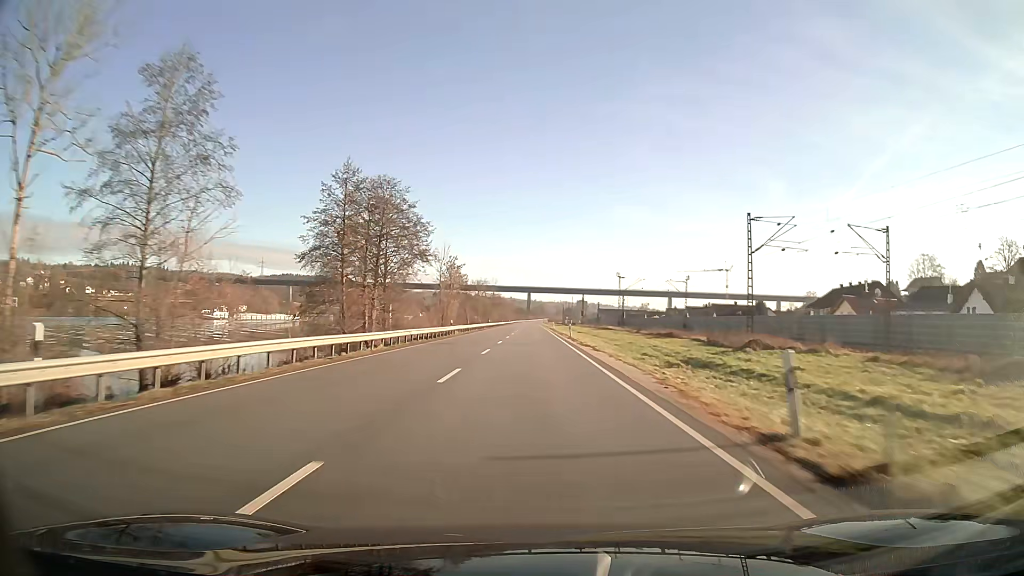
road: unclassified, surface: asphalt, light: Day
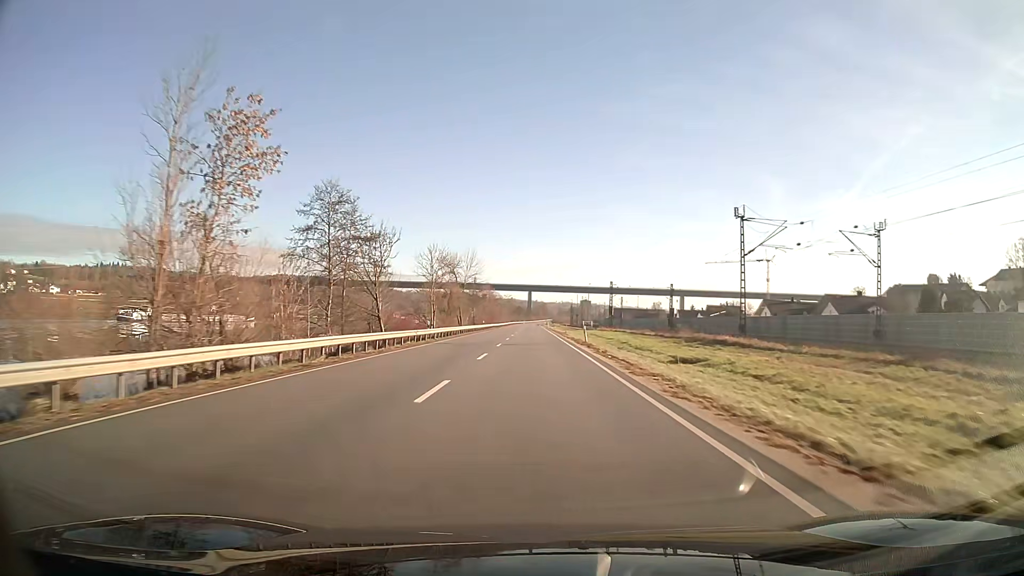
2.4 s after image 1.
(-0.1, +63.8) m; 0°
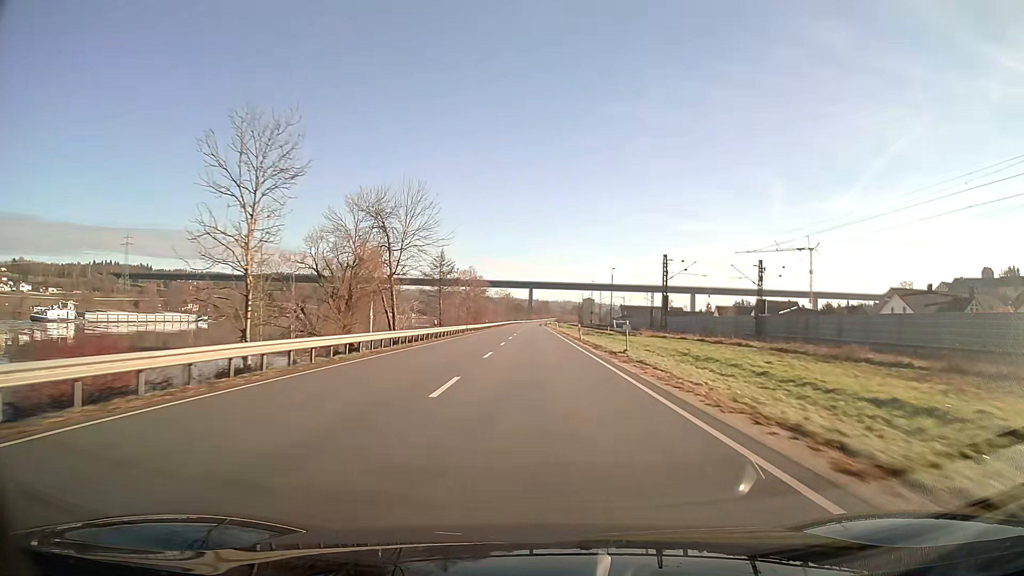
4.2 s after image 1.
(0.0, +47.9) m; 0°
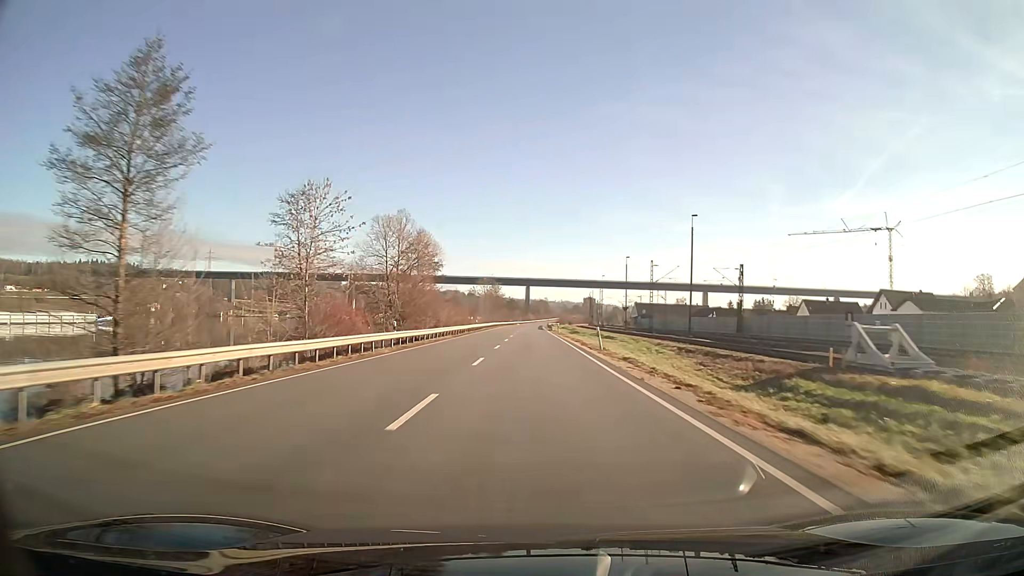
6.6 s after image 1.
(+0.1, +63.8) m; 0°
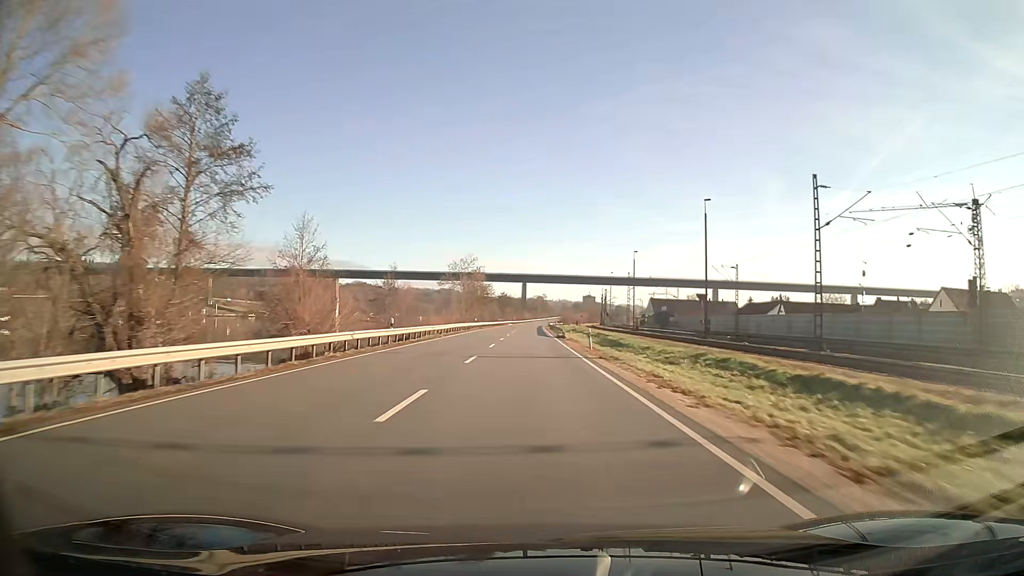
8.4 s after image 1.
(+0.1, +47.9) m; 0°
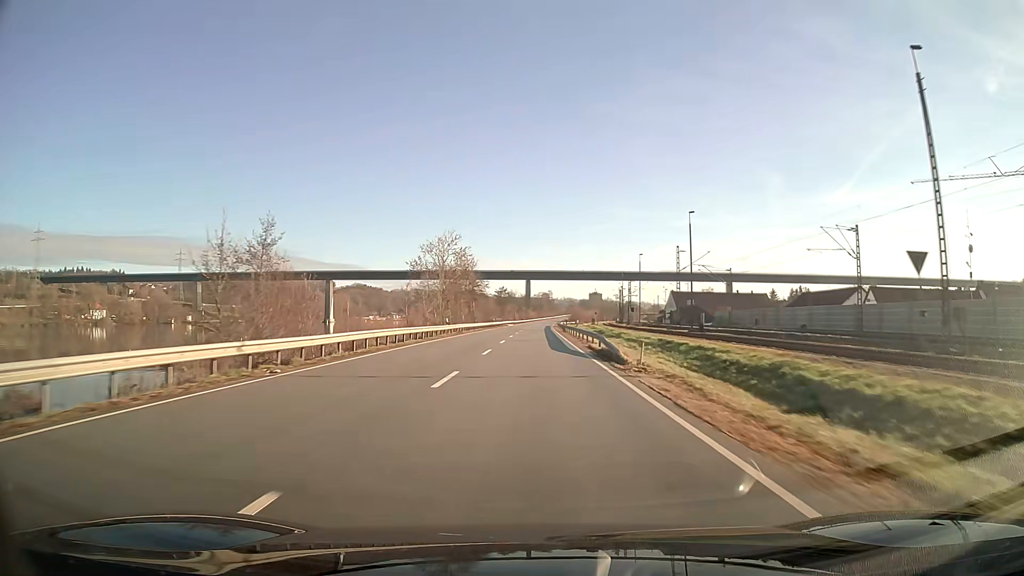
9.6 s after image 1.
(-0.1, +31.9) m; 0°
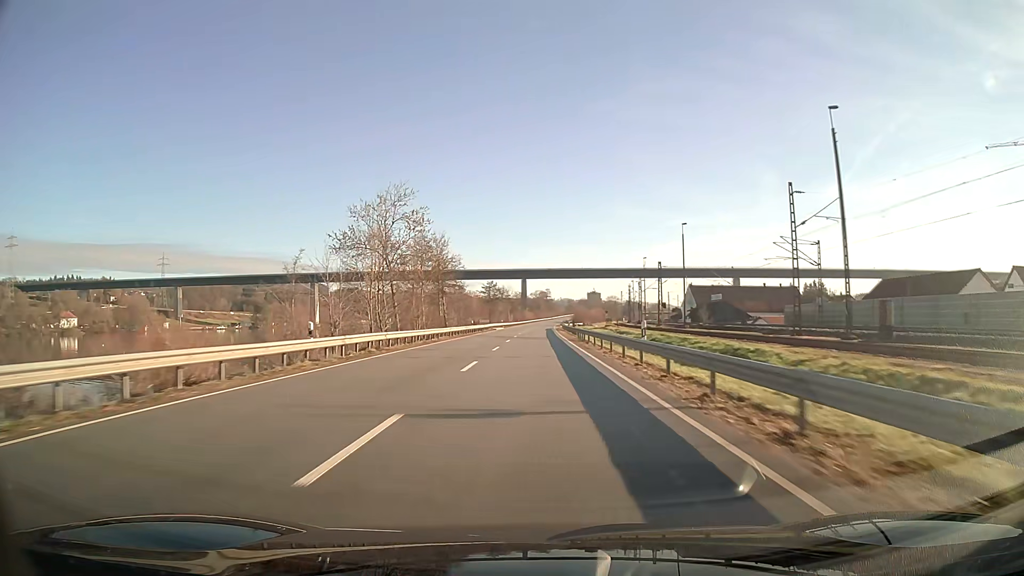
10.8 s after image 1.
(+0.1, +31.9) m; 0°
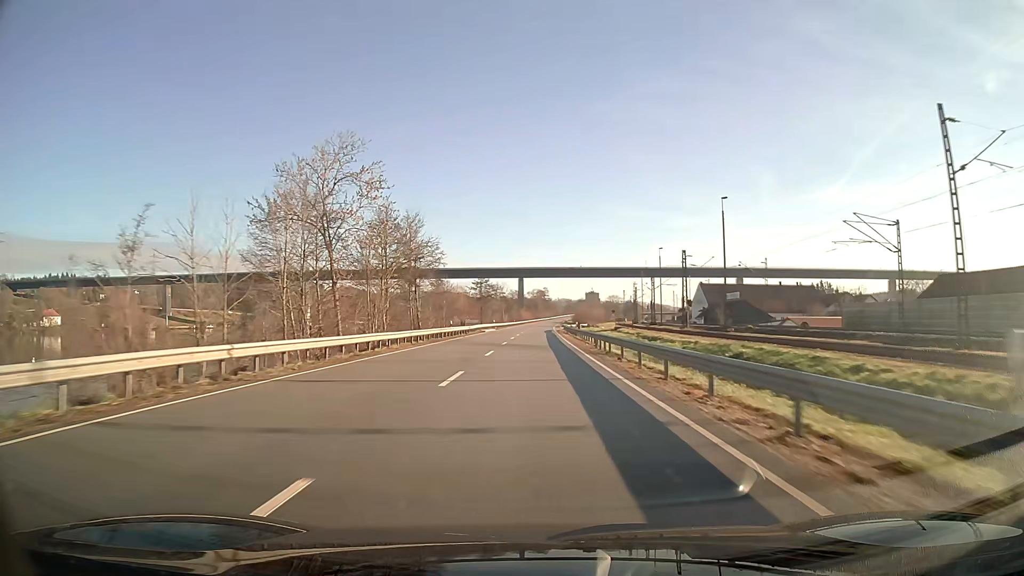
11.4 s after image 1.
(0.0, +15.9) m; 0°
